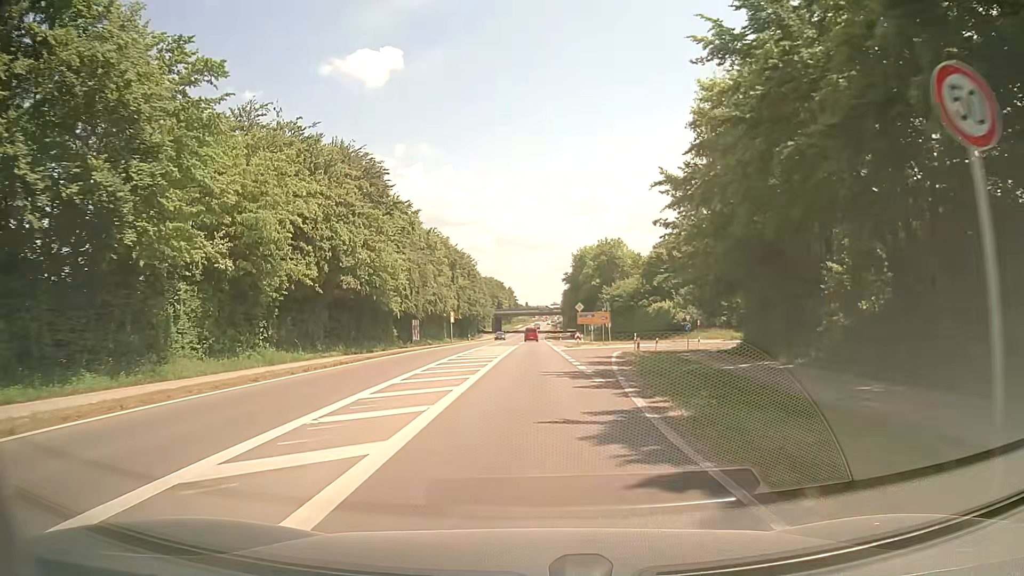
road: tertiary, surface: asphalt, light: Day
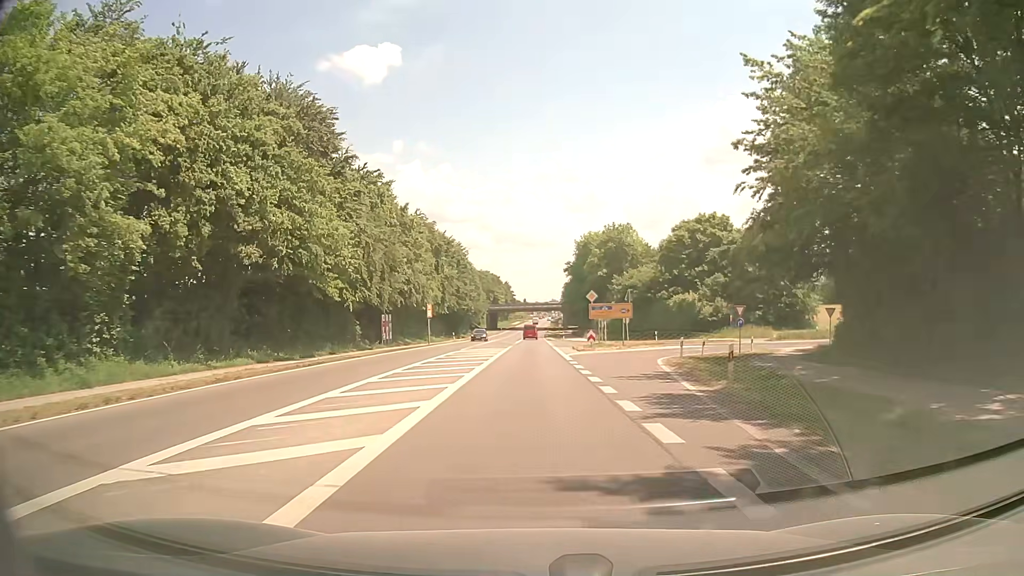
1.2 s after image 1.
(0.0, +15.7) m; +1°
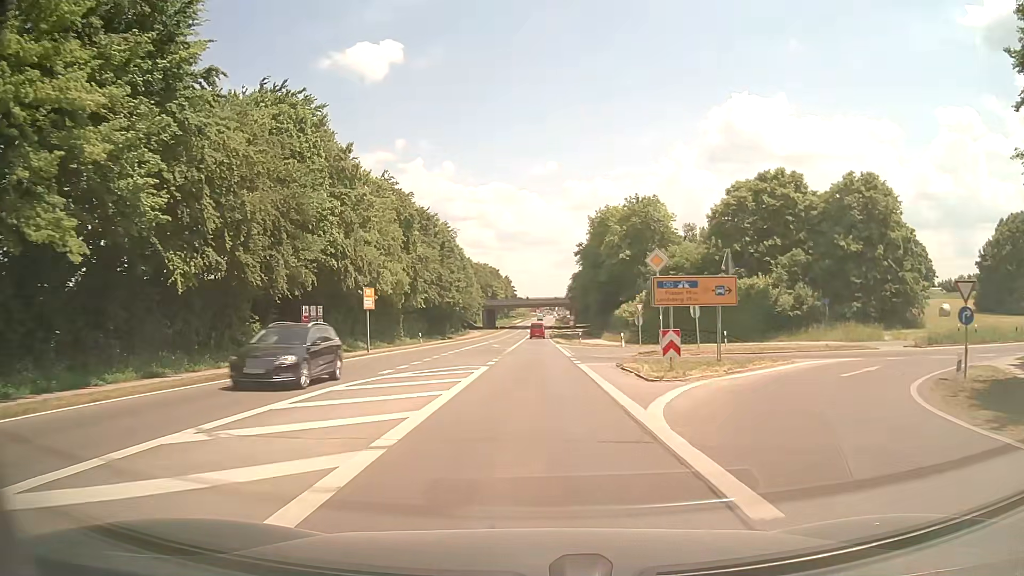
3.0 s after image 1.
(-0.2, +24.3) m; 0°
(0, +10) (0, +20) (0, +30) (0, +40) (0, +50) (0, +60) (0, +70) (0, +80) (0, +90) (0, +100) m
